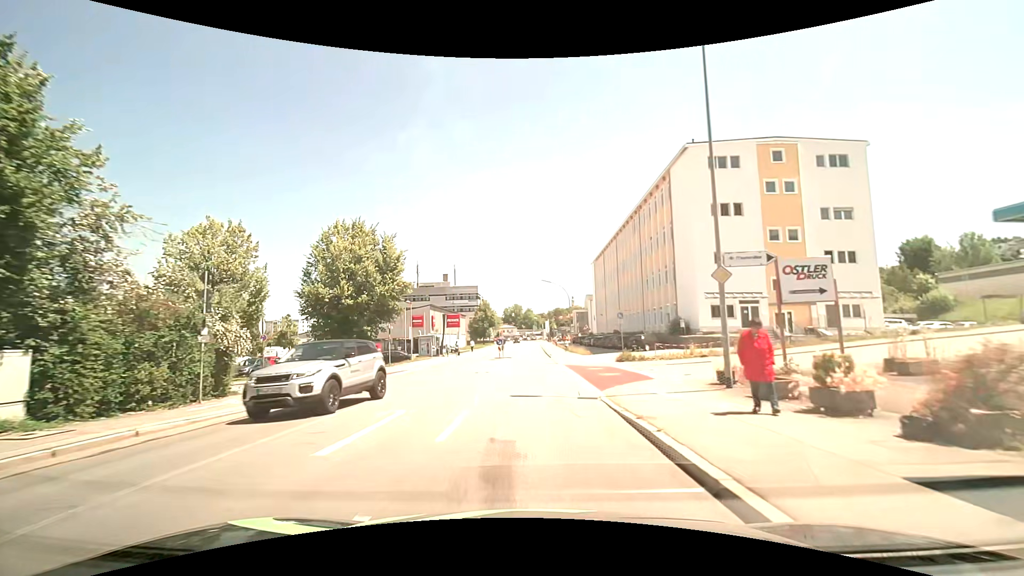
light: Day
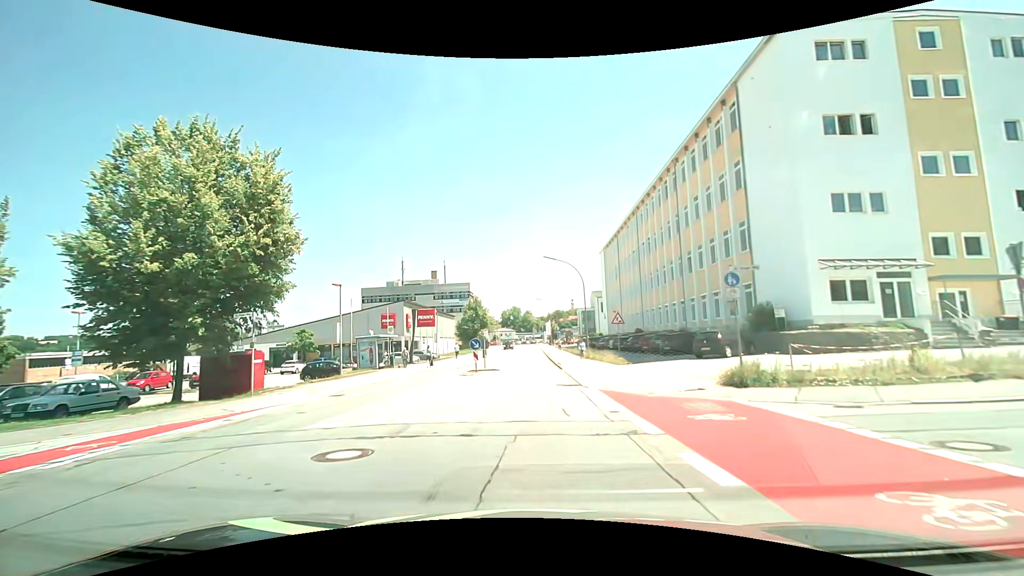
(-0.1, +17.9) m; 0°
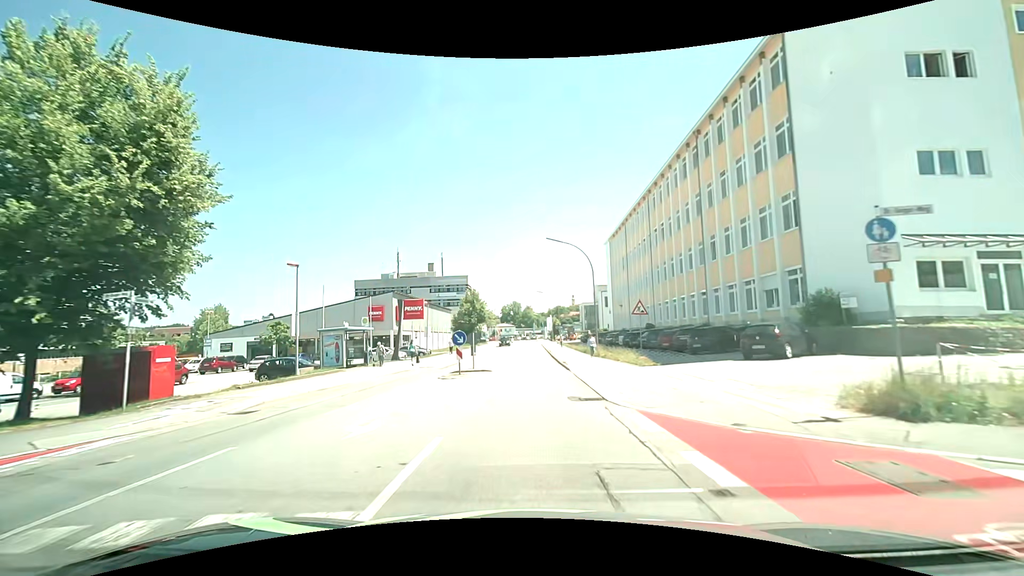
(0.0, +5.9) m; -1°
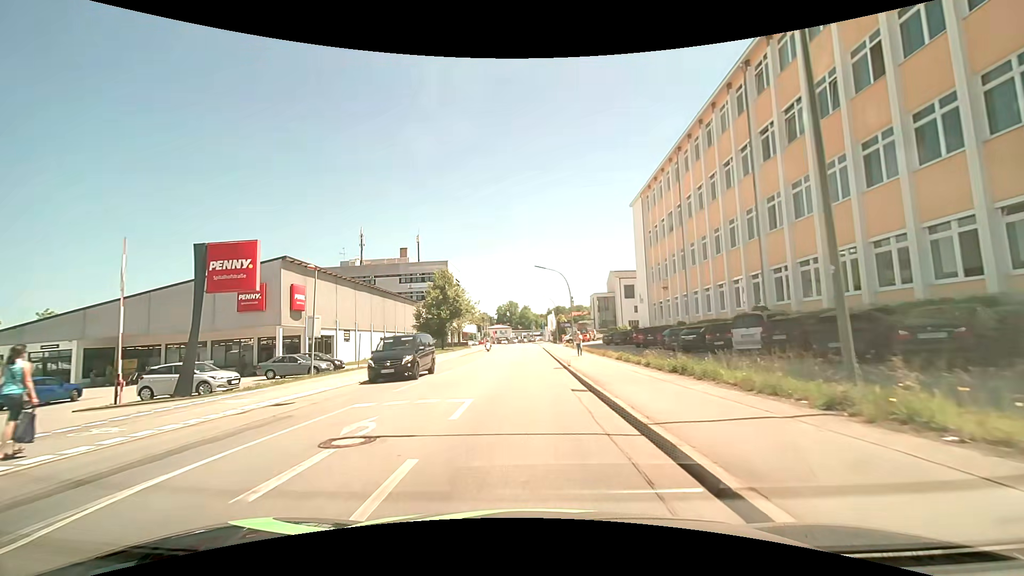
(+0.3, +28.9) m; +1°
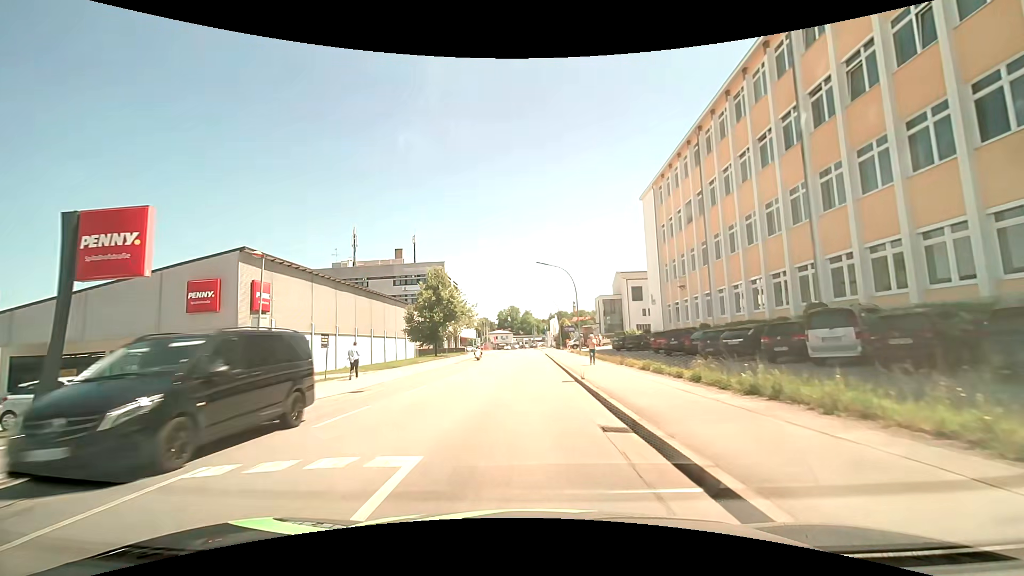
(0.0, +5.7) m; +1°
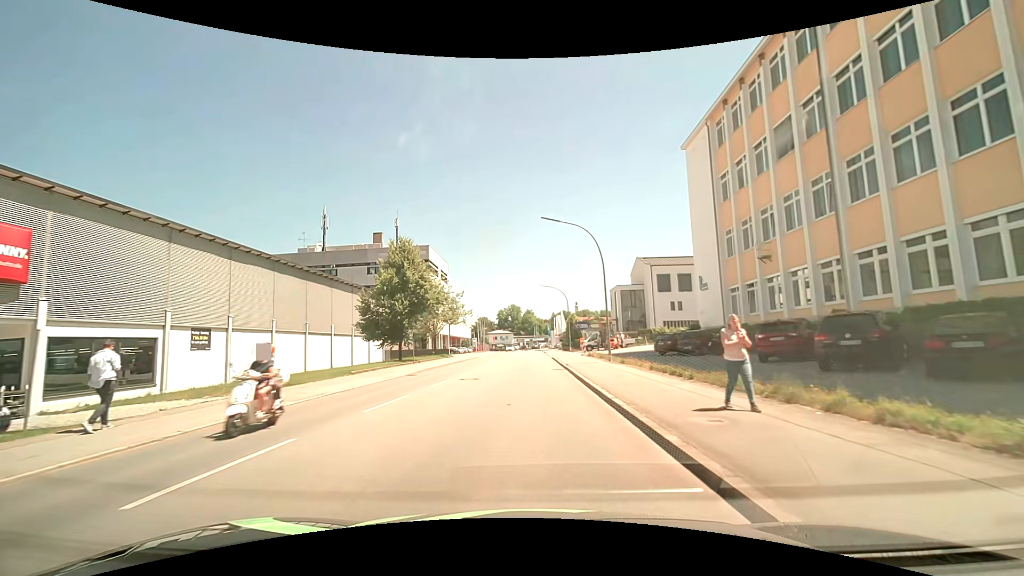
(-0.3, +17.0) m; -1°
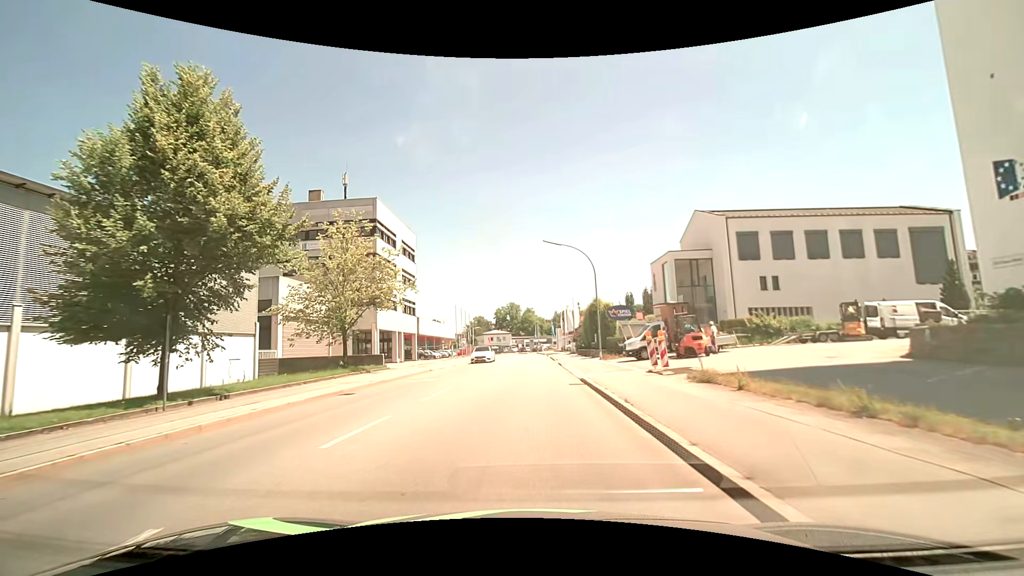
(+0.2, +28.2) m; 0°
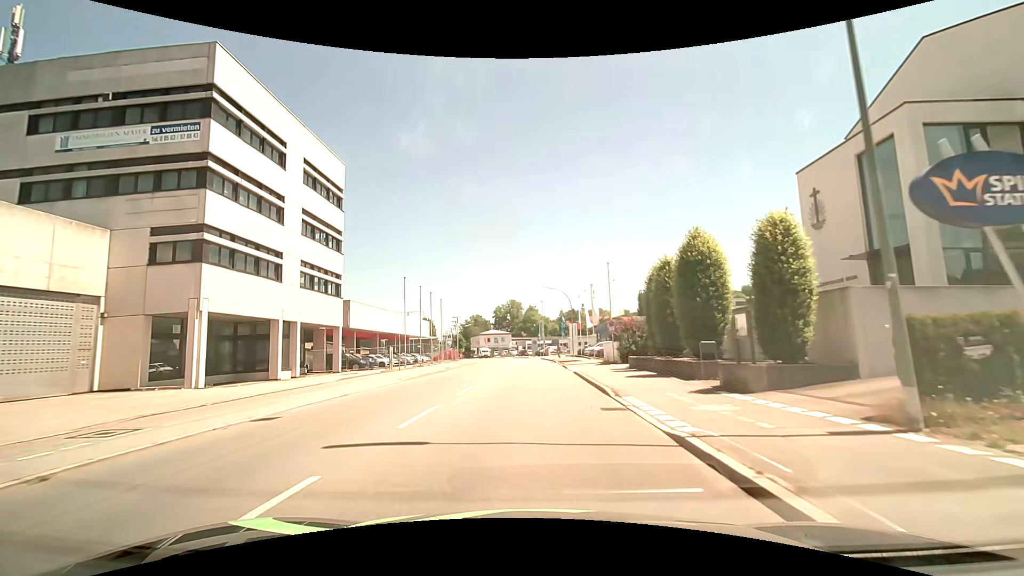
(0.0, +29.3) m; 0°
(0, +10) (0, +20) (0, +30) (0, +40) (0, +50) (0, +60) (-1, +70) (-1, +80) (-2, +90) (-4, +100) m
